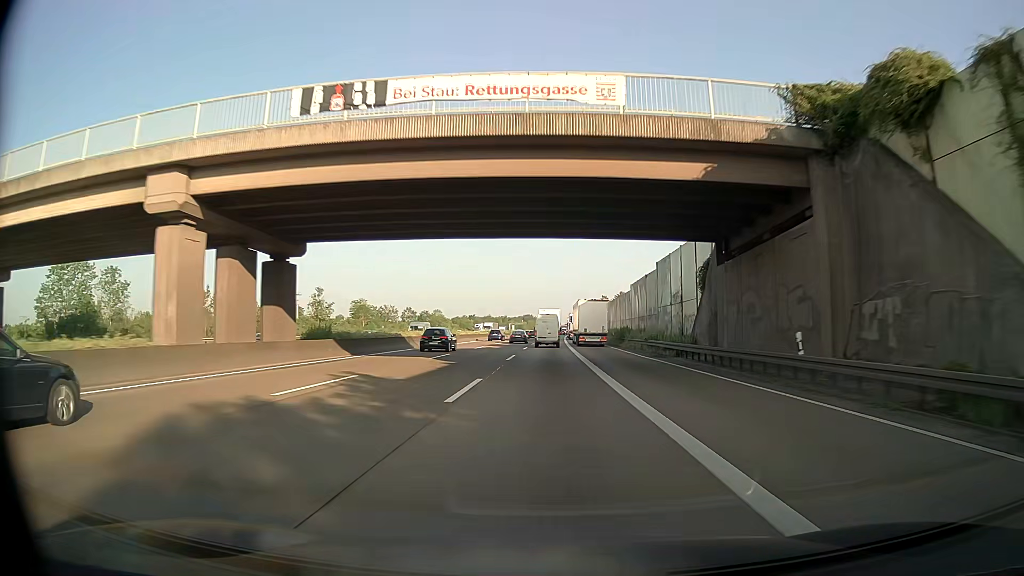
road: motorway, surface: asphalt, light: Day
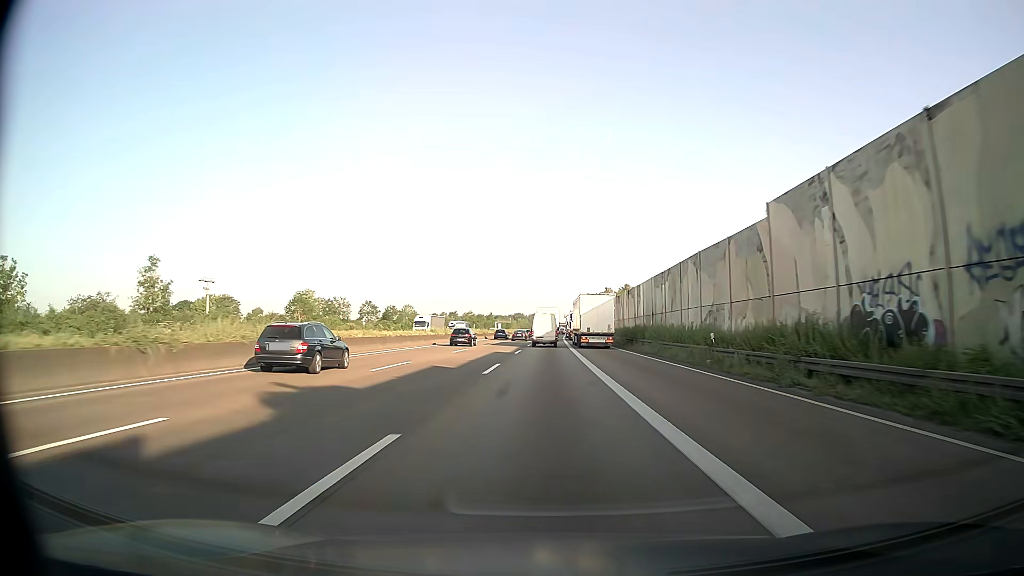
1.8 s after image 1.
(+0.2, +46.2) m; +1°
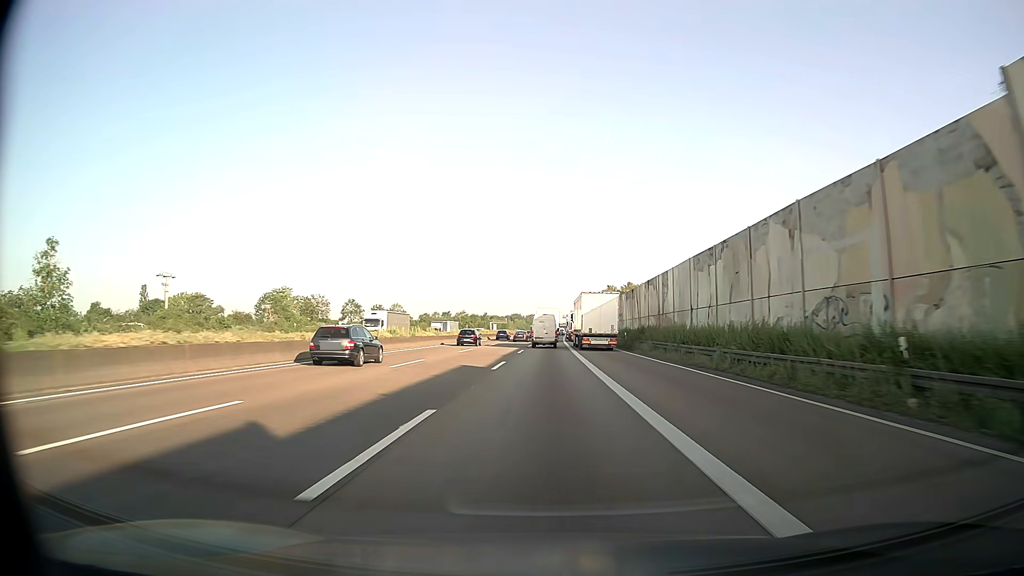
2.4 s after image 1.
(0.0, +15.4) m; 0°
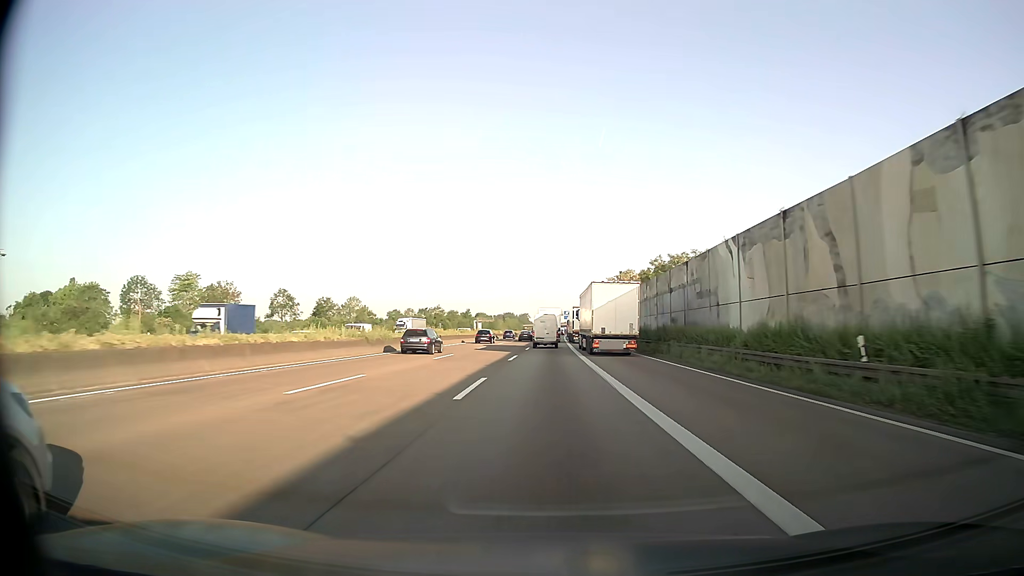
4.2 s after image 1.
(+0.2, +46.2) m; 0°
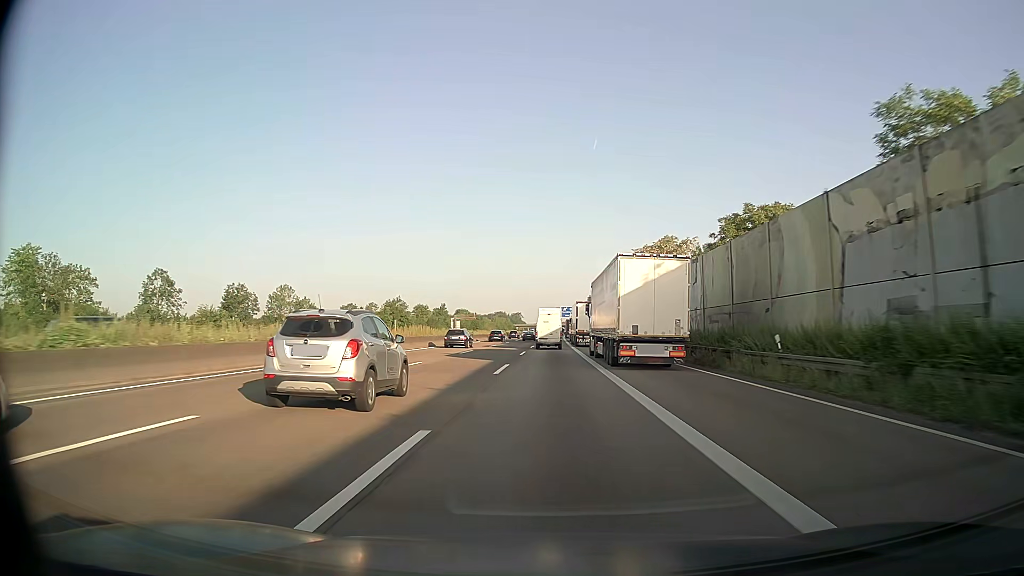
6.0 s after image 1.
(+0.2, +46.2) m; 0°
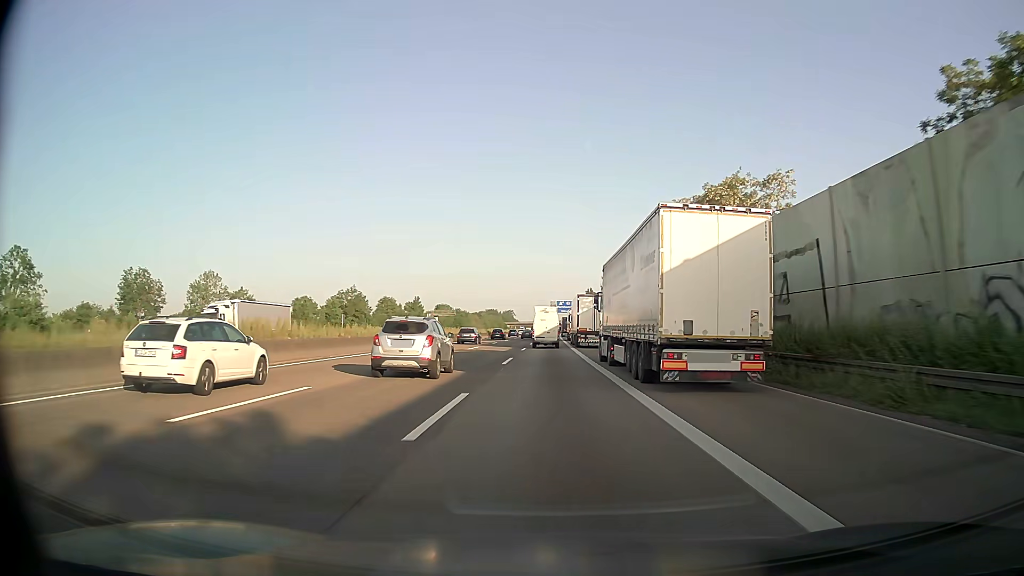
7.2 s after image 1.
(+0.2, +30.8) m; +1°
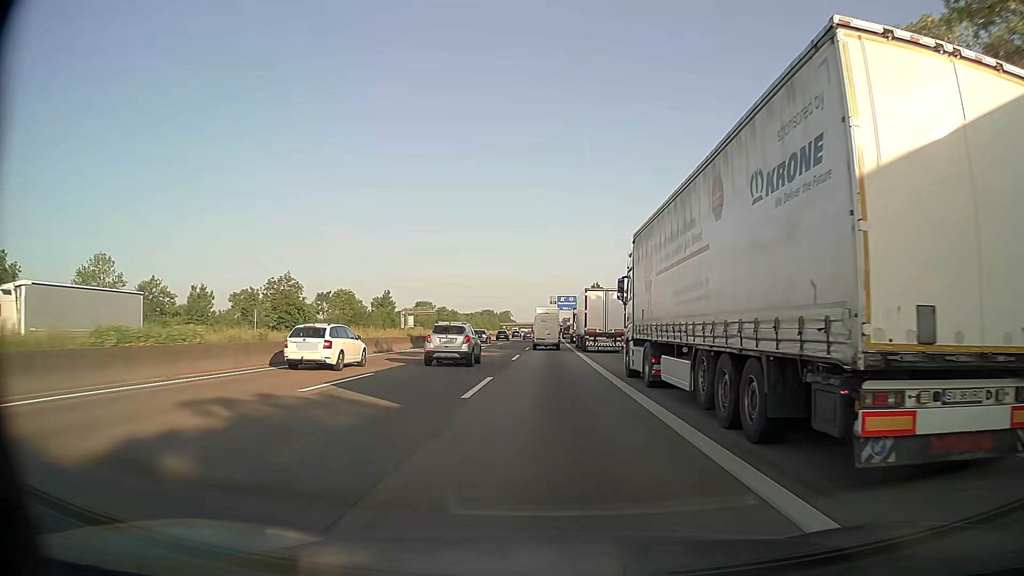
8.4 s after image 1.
(0.0, +30.8) m; 0°
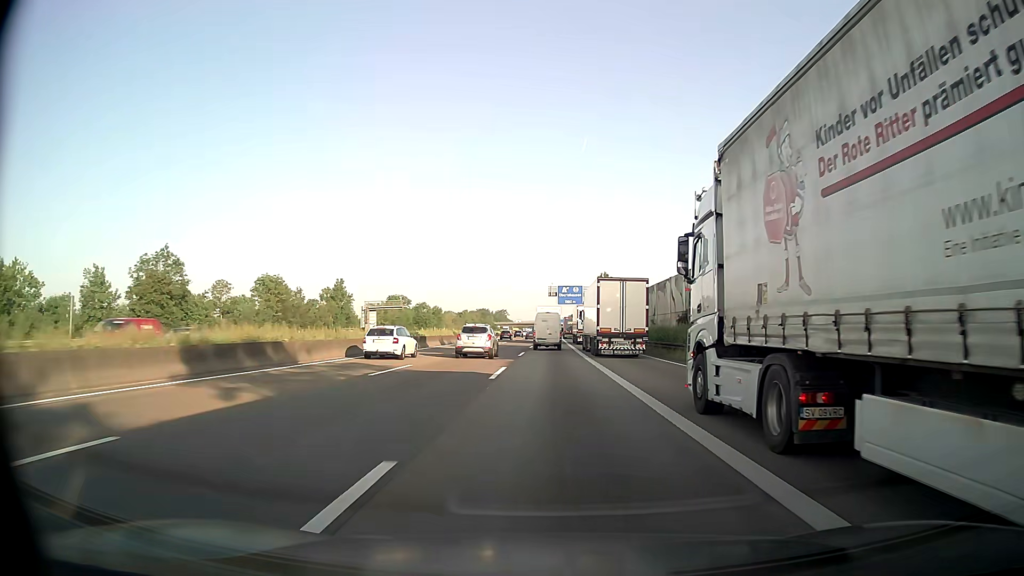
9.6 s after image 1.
(0.0, +30.8) m; 0°
